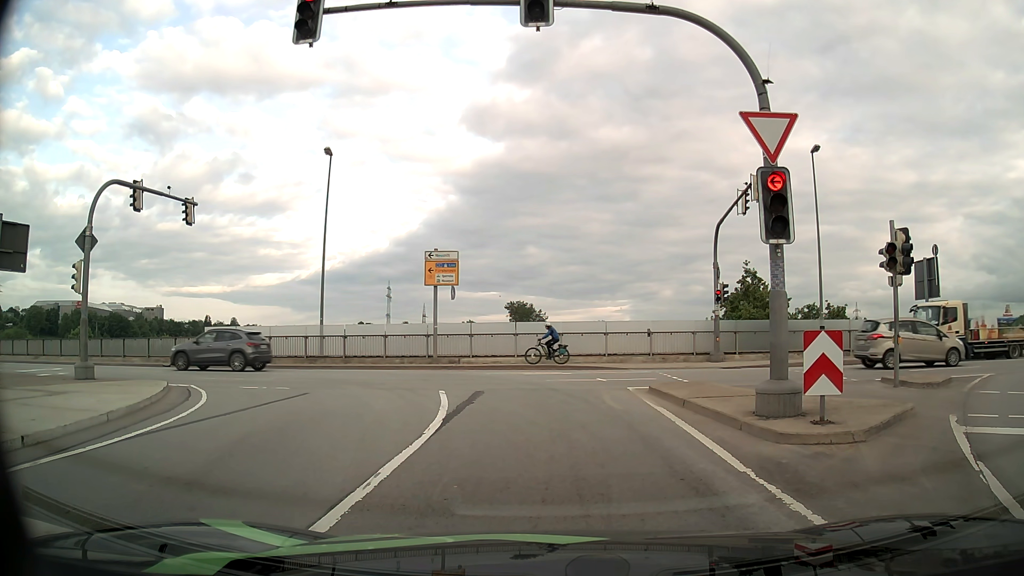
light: Day
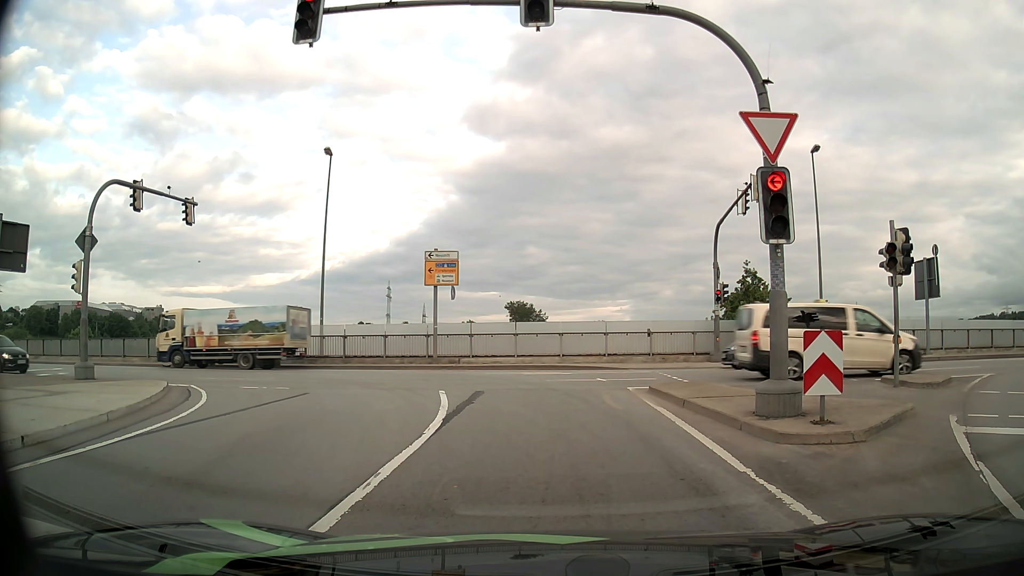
(0.0, 0.0) m; 0°
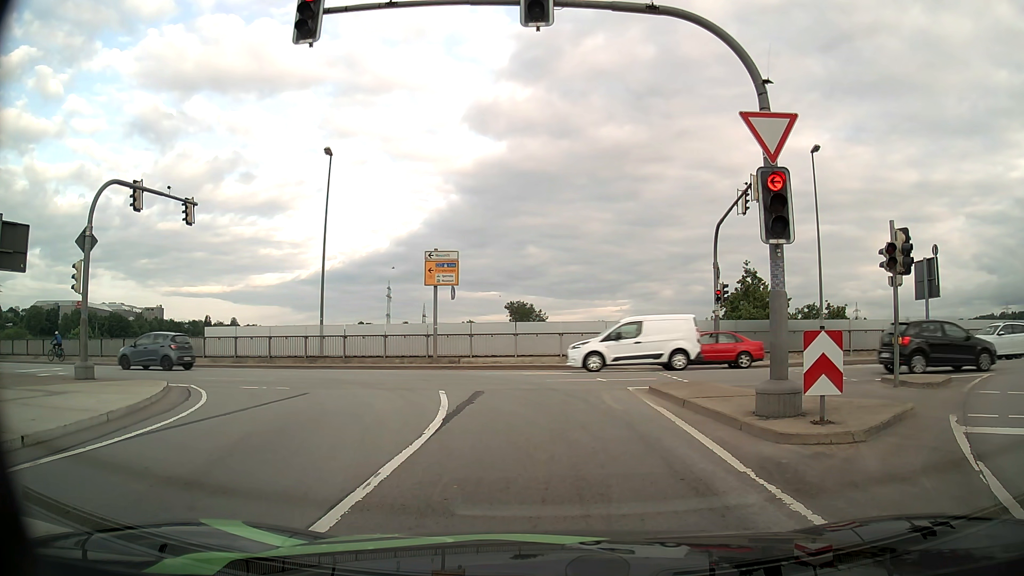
(0.0, 0.0) m; 0°
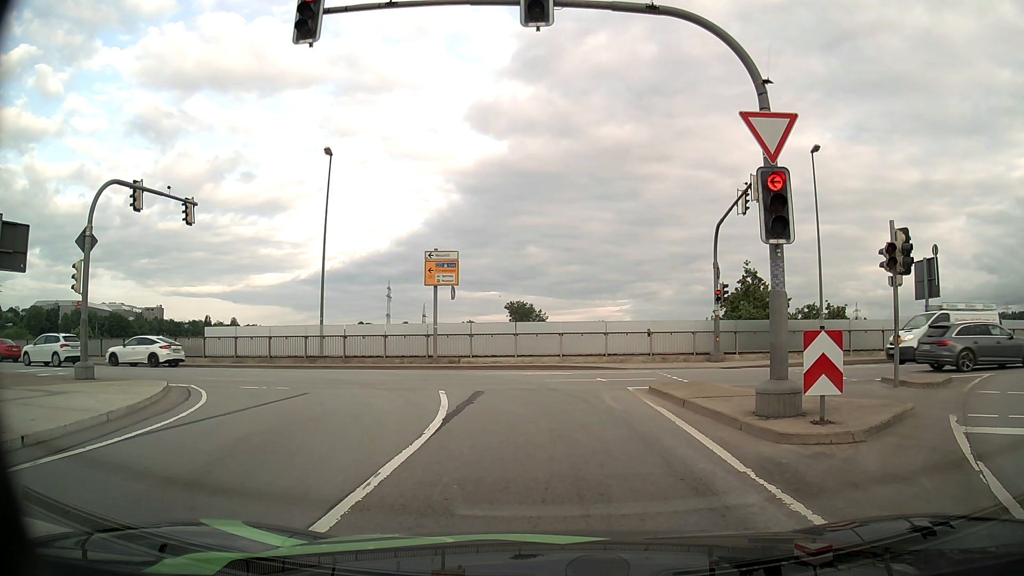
(0.0, 0.0) m; 0°
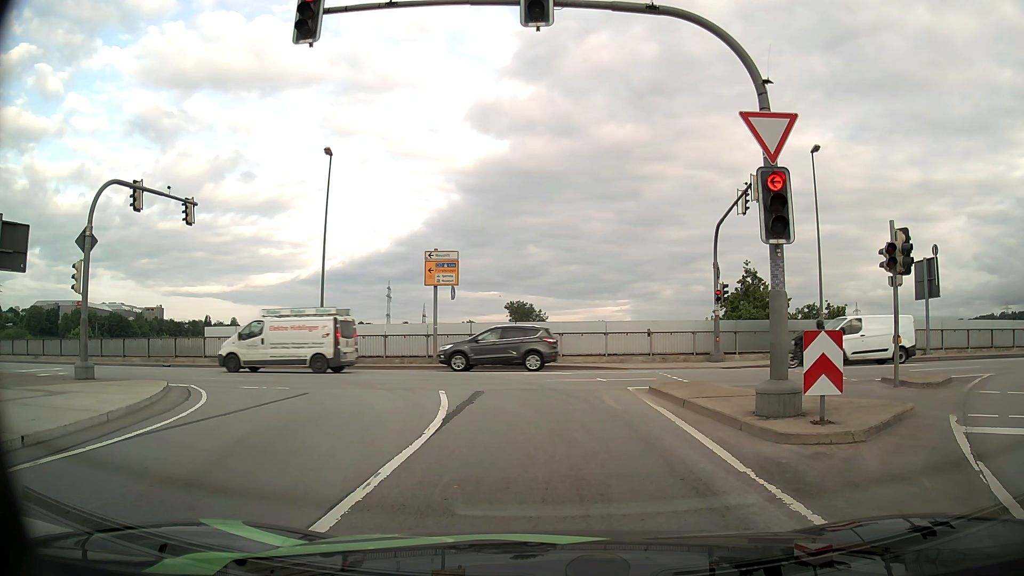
(0.0, 0.0) m; 0°
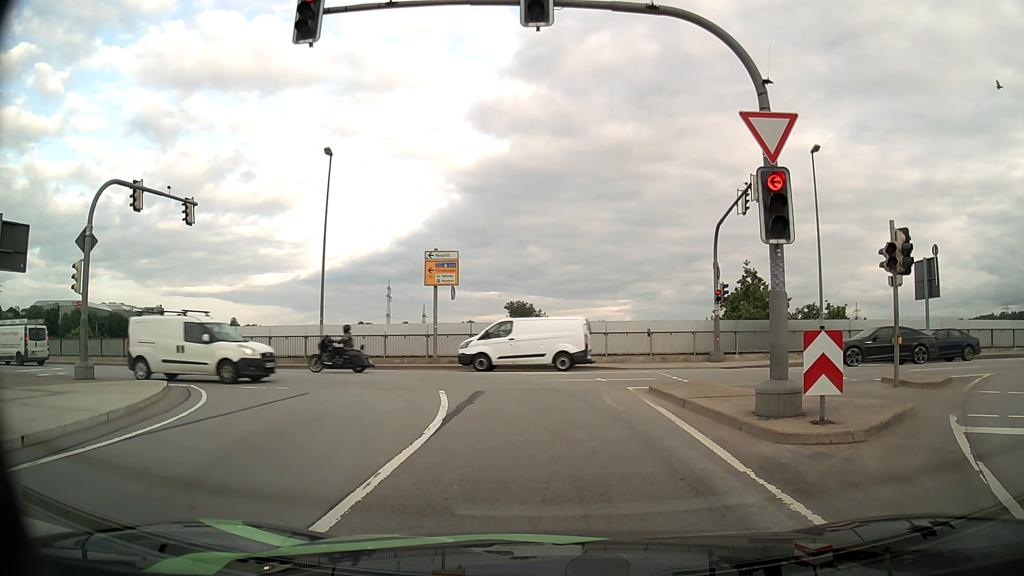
(0.0, 0.0) m; 0°
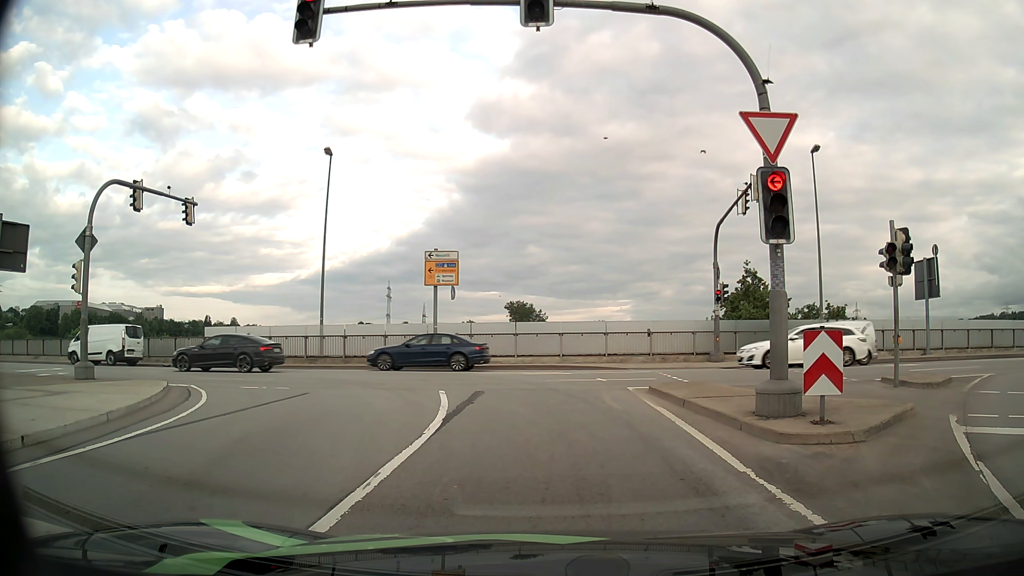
(0.0, 0.0) m; 0°
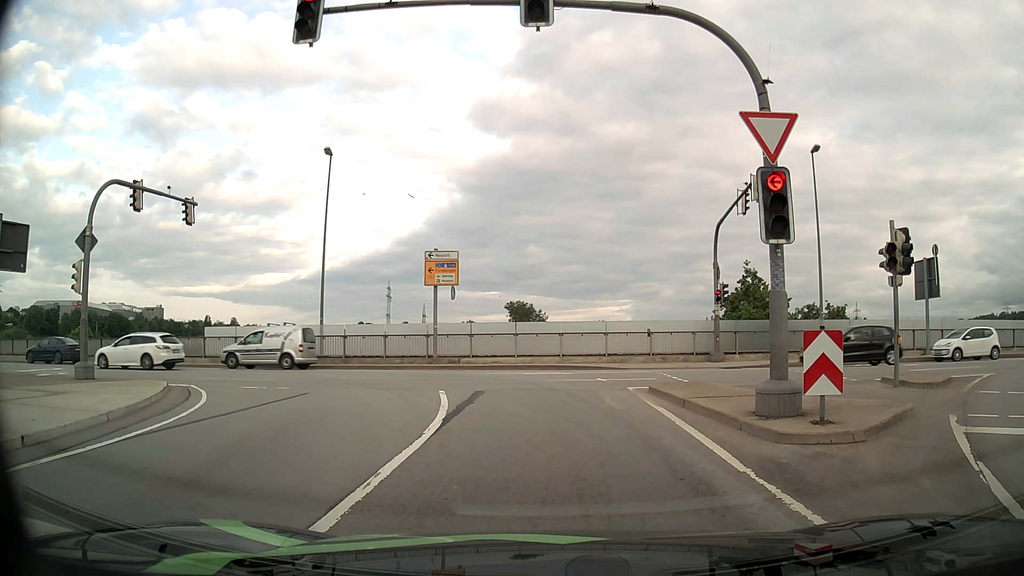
(0.0, 0.0) m; 0°
